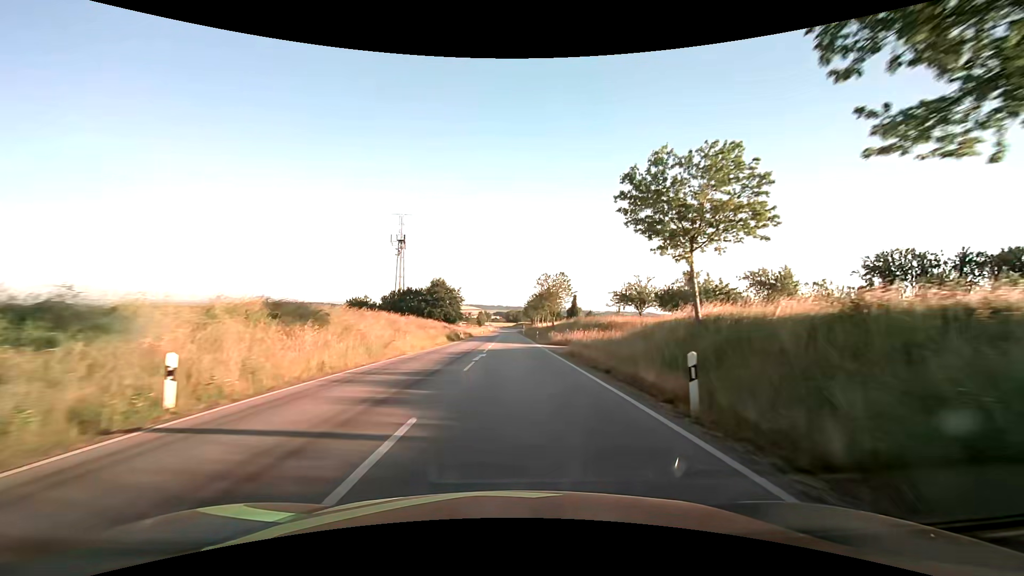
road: secondary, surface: asphalt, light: Day
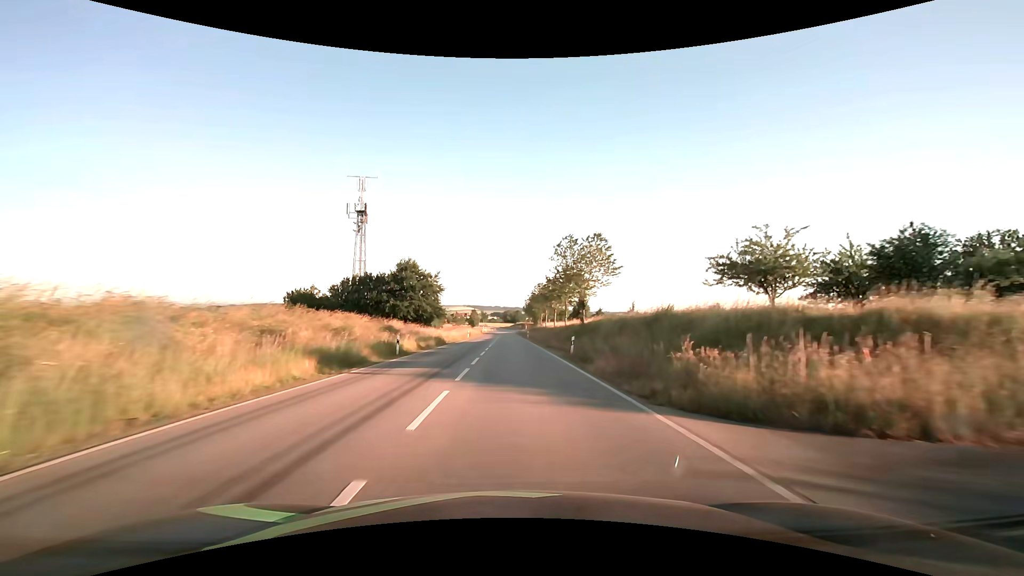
(+0.2, +32.8) m; 0°
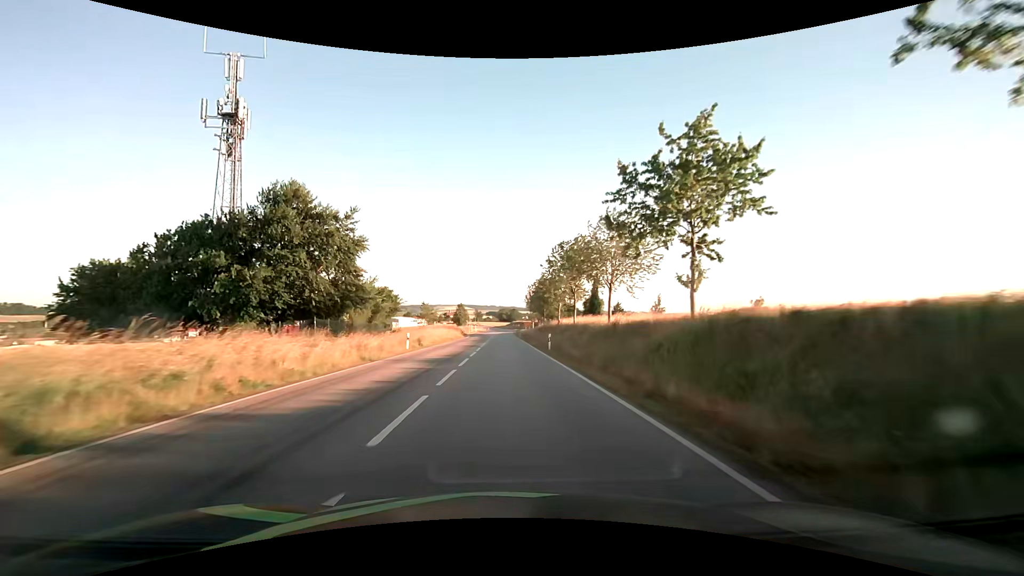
(+0.2, +43.4) m; 0°
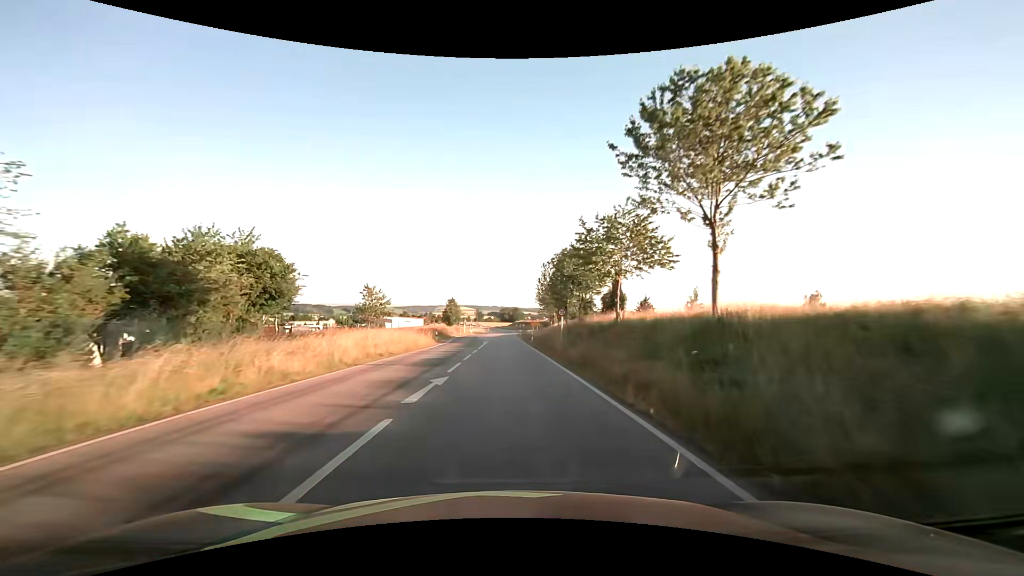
(-0.1, +32.4) m; 0°
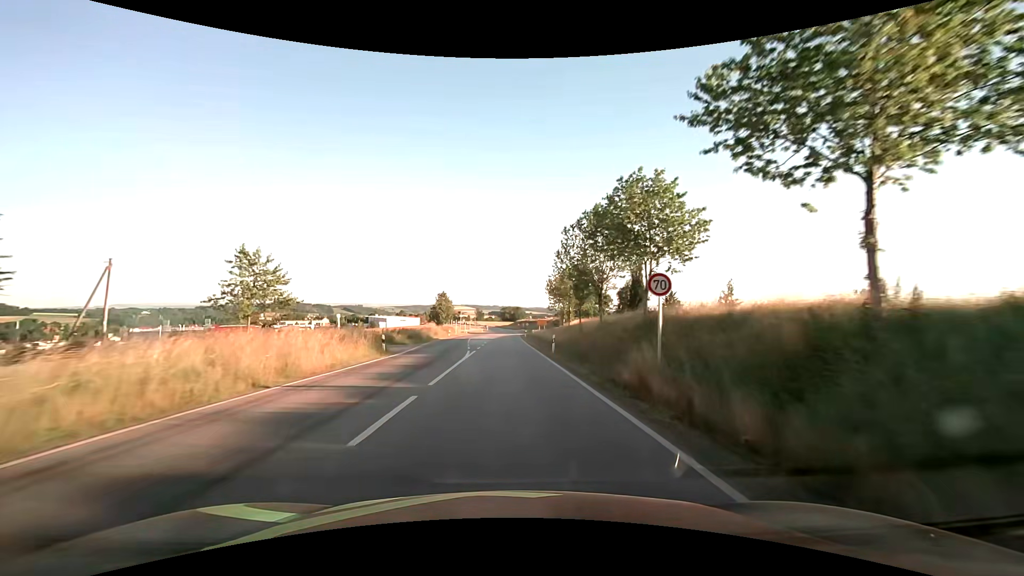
(-0.1, +21.6) m; 0°
